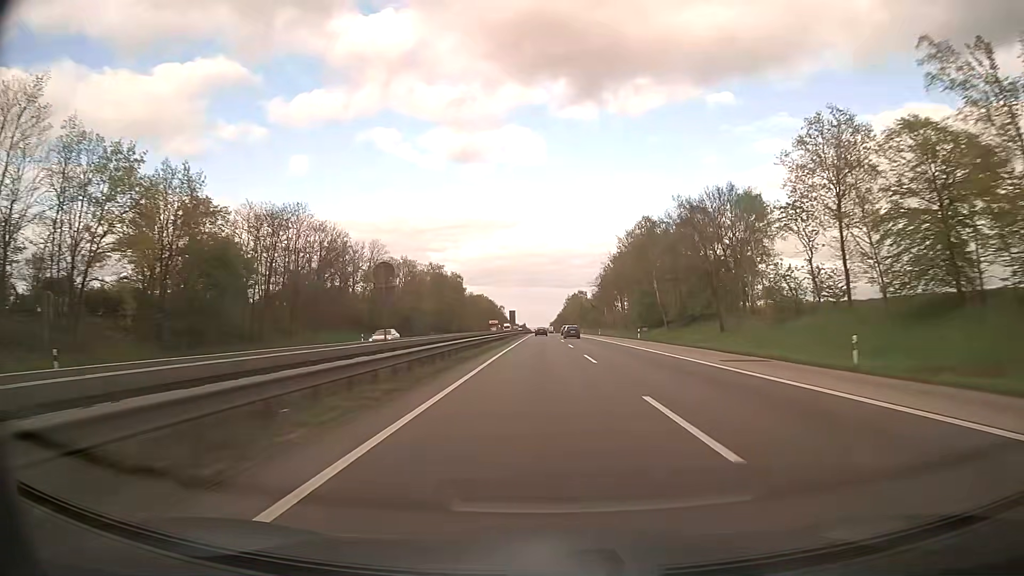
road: motorway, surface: asphalt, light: Day
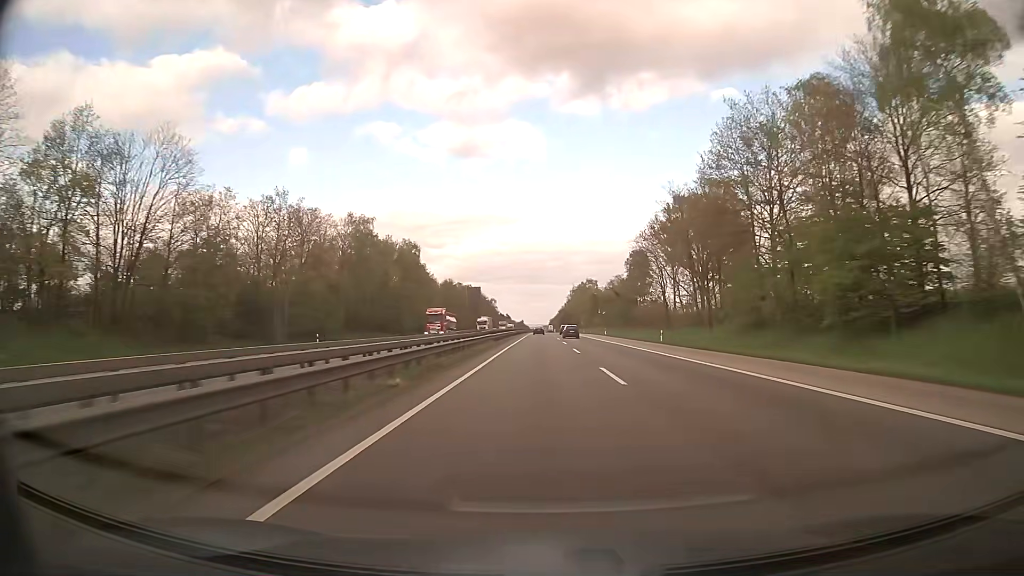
(+0.2, +62.0) m; 0°
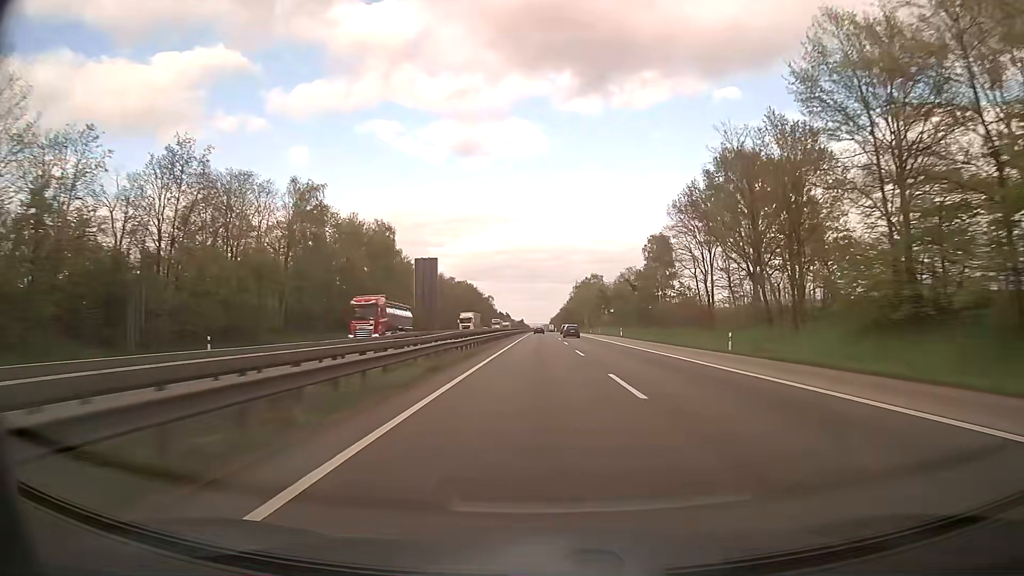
(0.0, +20.7) m; 0°
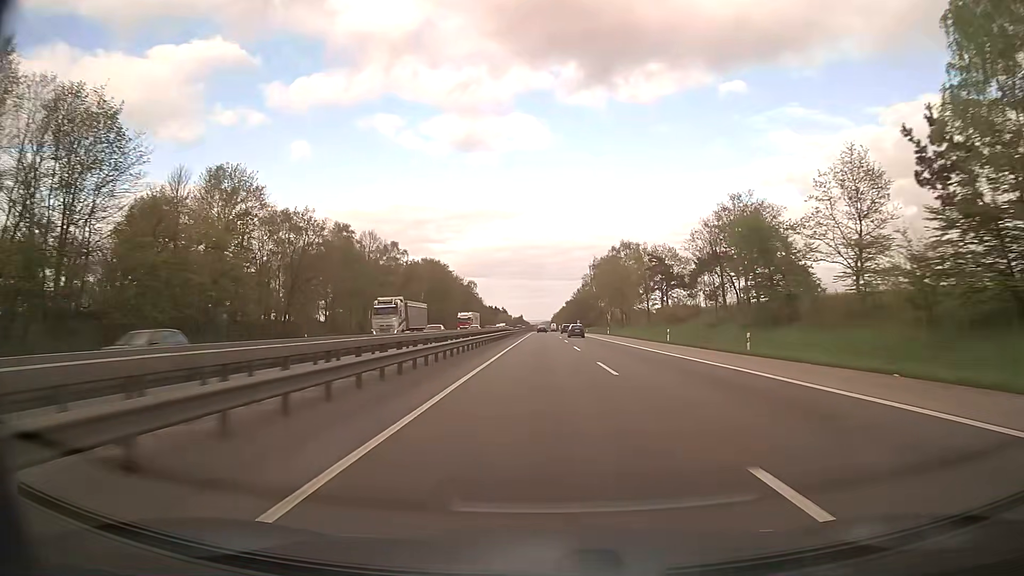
(-0.1, +82.8) m; 0°
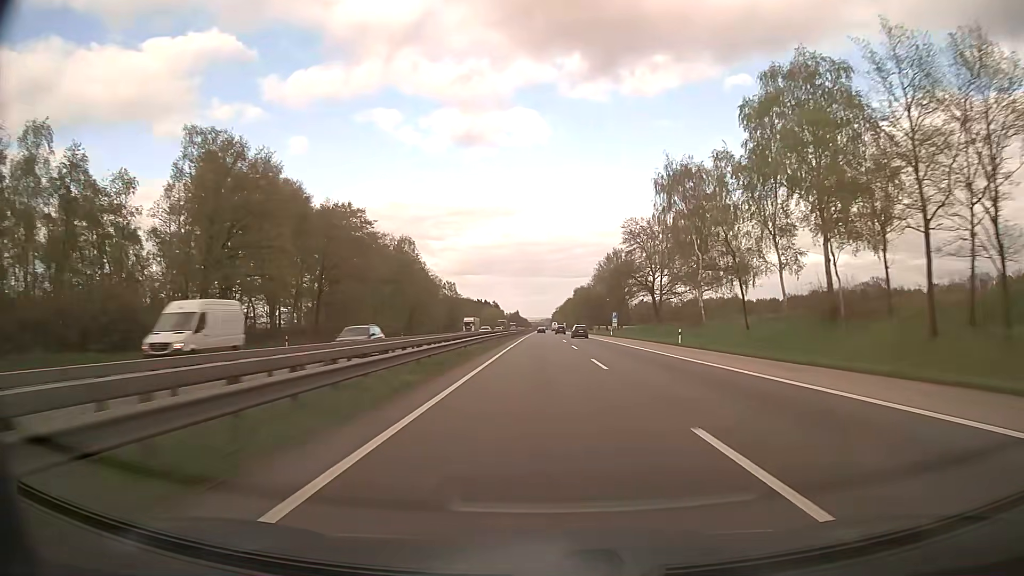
(+0.2, +103.4) m; 0°
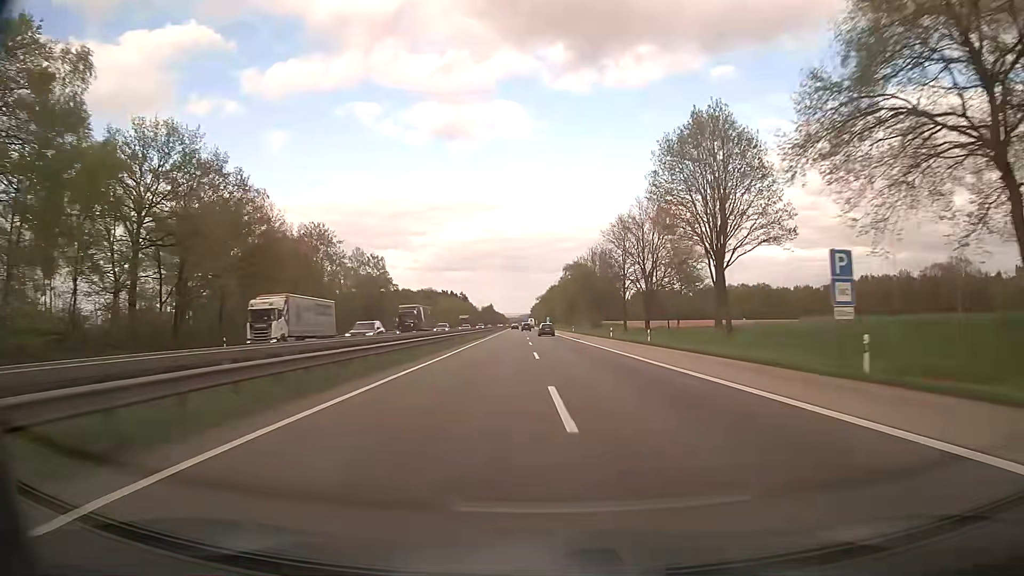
(+0.9, +82.7) m; +2°
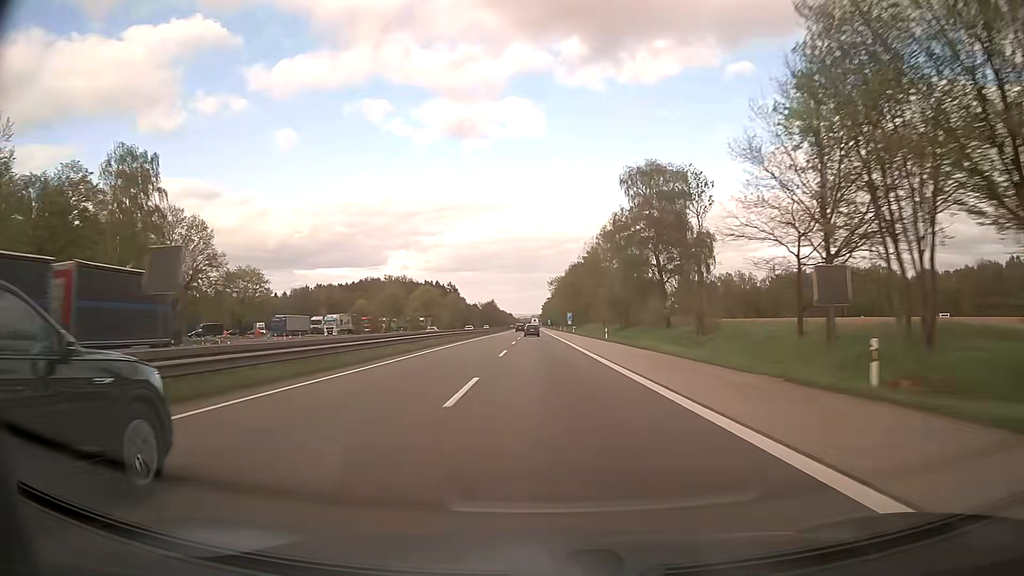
(-1.0, +103.4) m; -1°
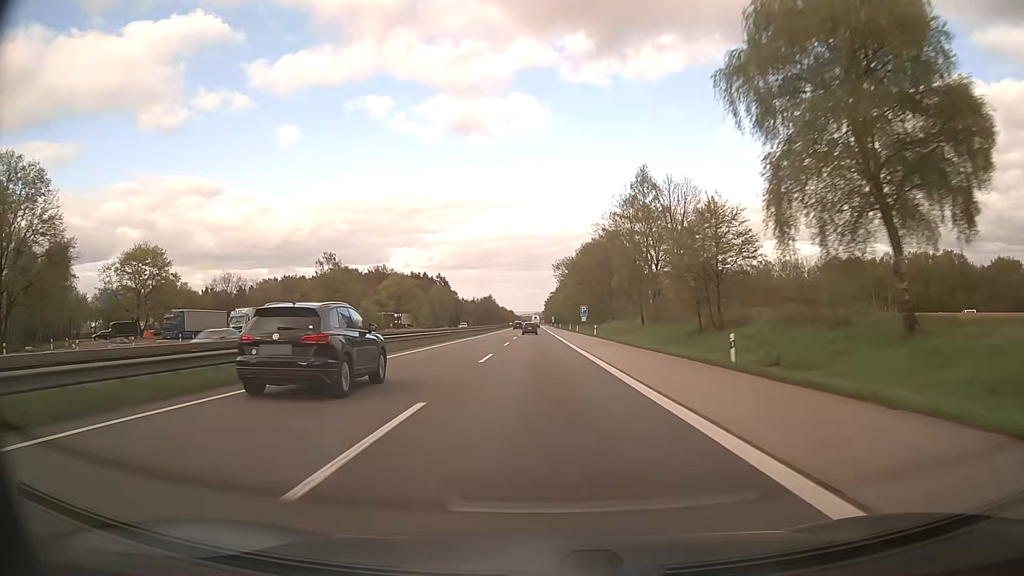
(-0.1, +41.3) m; 0°
(0, +10) (0, +20) (0, +30) (0, +40) (0, +50) (0, +60) (0, +70) (-1, +80) (-1, +90) (-1, +100) m
